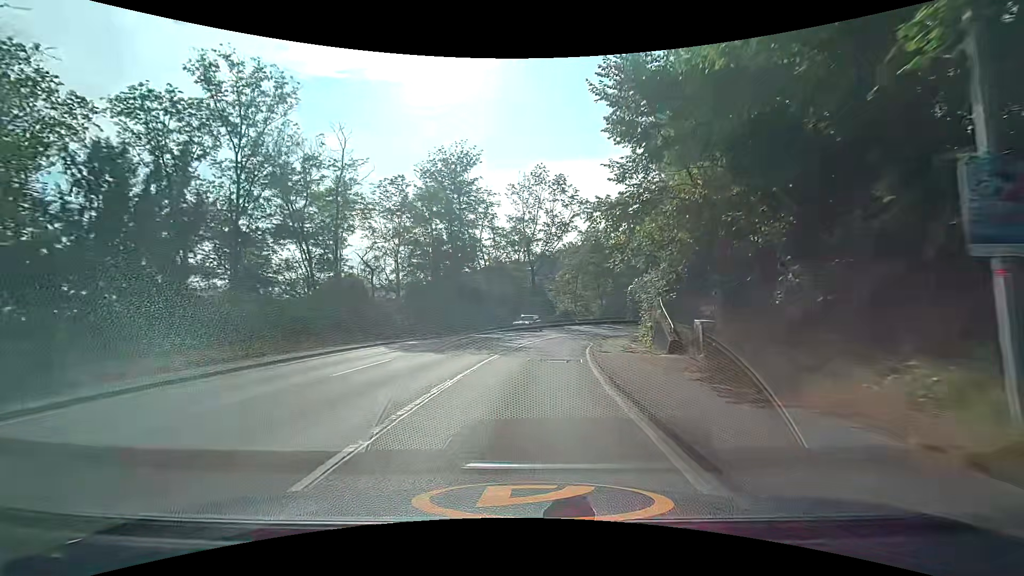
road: secondary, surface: asphalt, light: Day
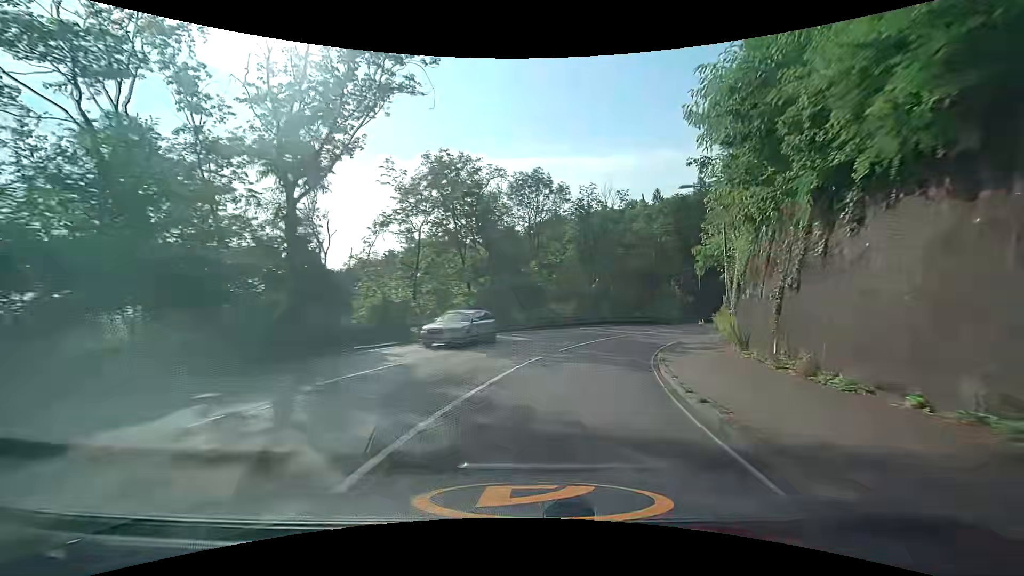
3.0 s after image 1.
(+3.4, +37.1) m; +15°
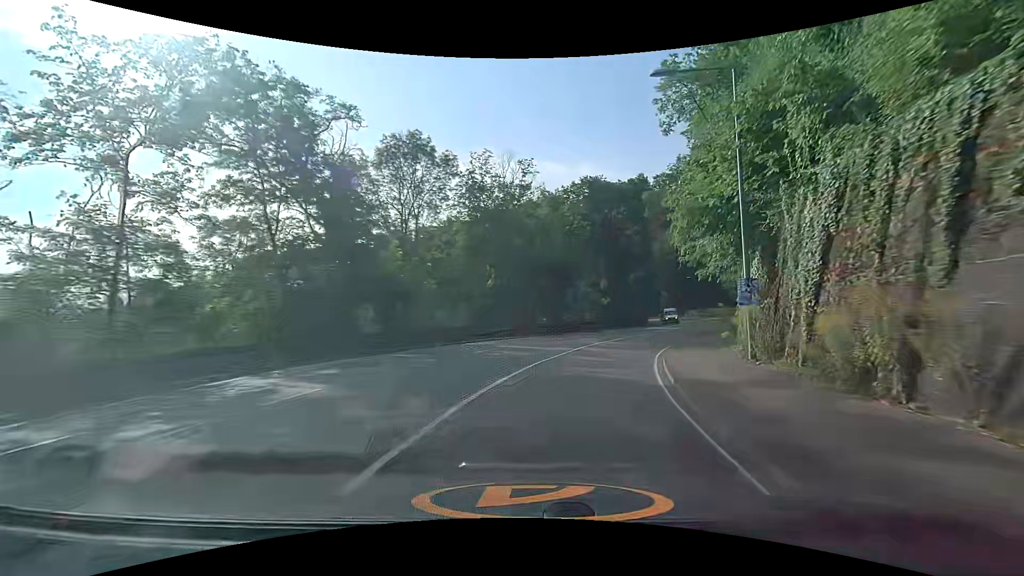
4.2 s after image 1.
(+1.6, +14.6) m; +12°
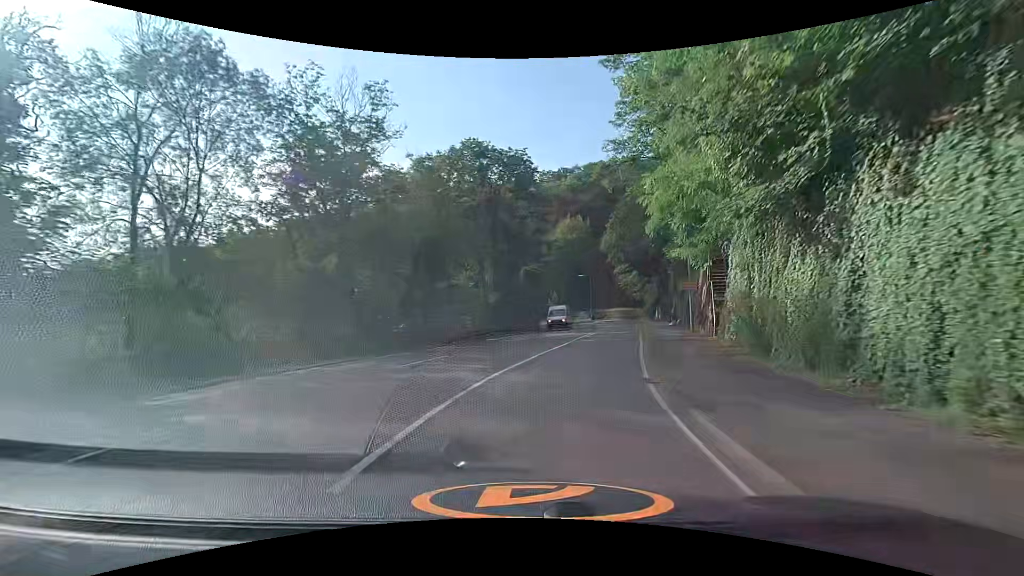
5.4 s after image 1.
(+1.6, +14.4) m; +13°
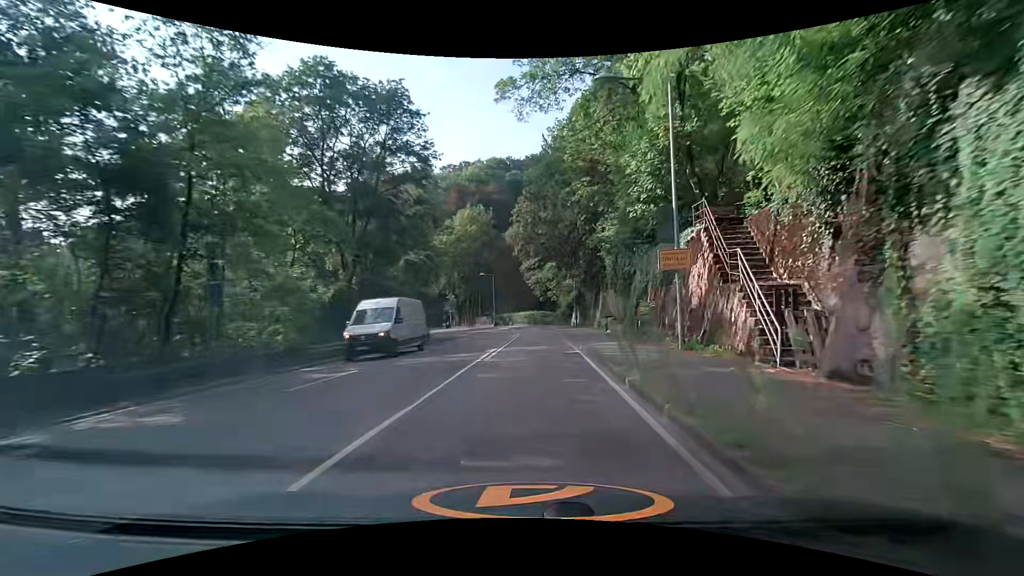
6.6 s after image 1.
(+1.6, +14.3) m; +11°
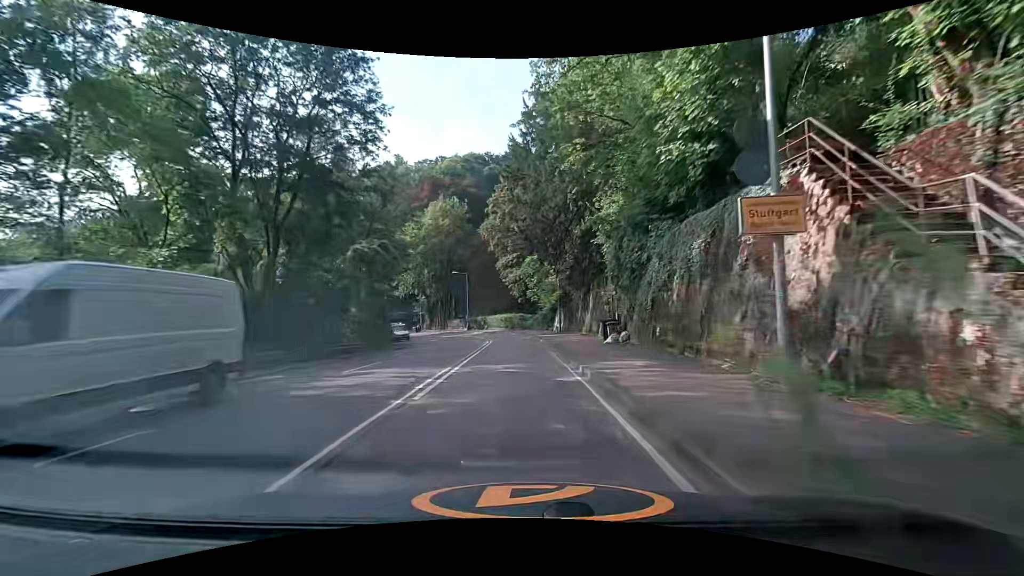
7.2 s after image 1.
(+0.2, +7.2) m; +2°
